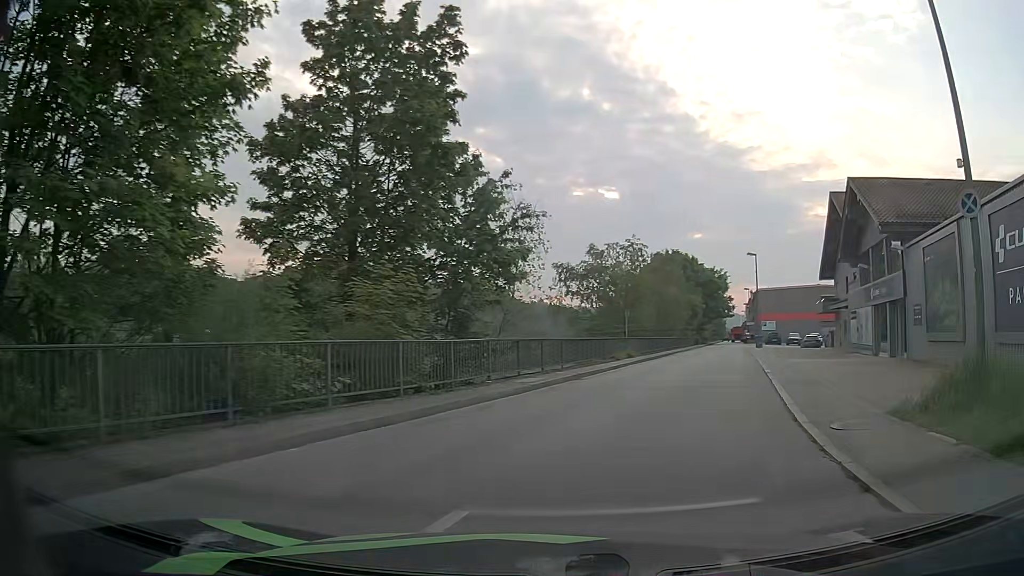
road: unclassified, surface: asphalt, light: Day
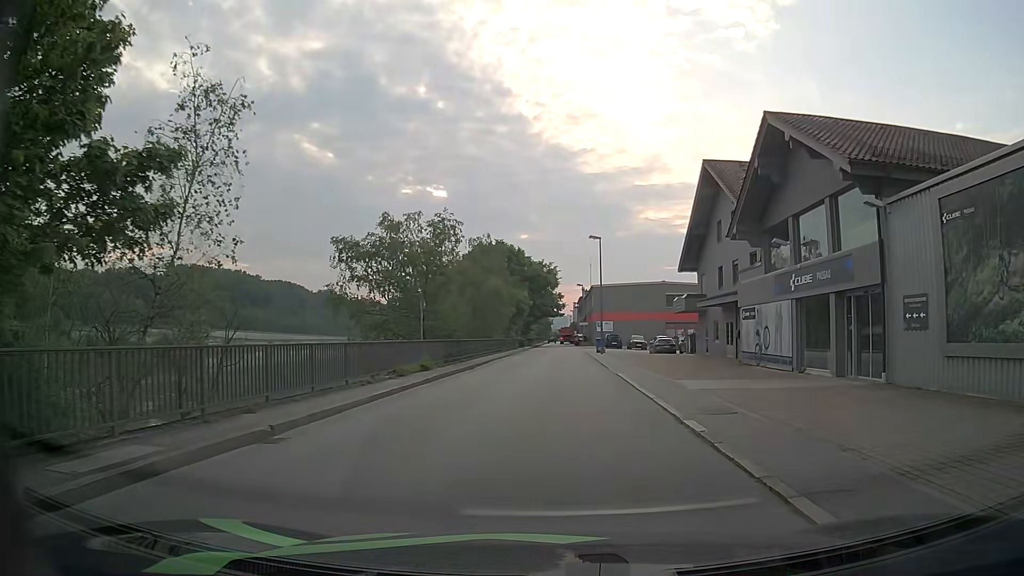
(+2.0, +11.4) m; +15°
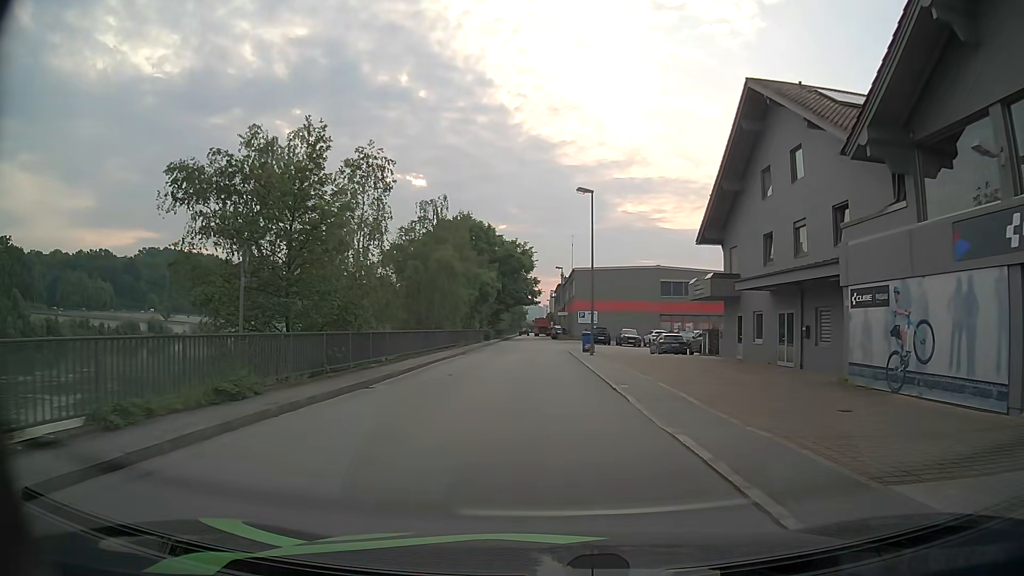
(+0.5, +13.4) m; +3°
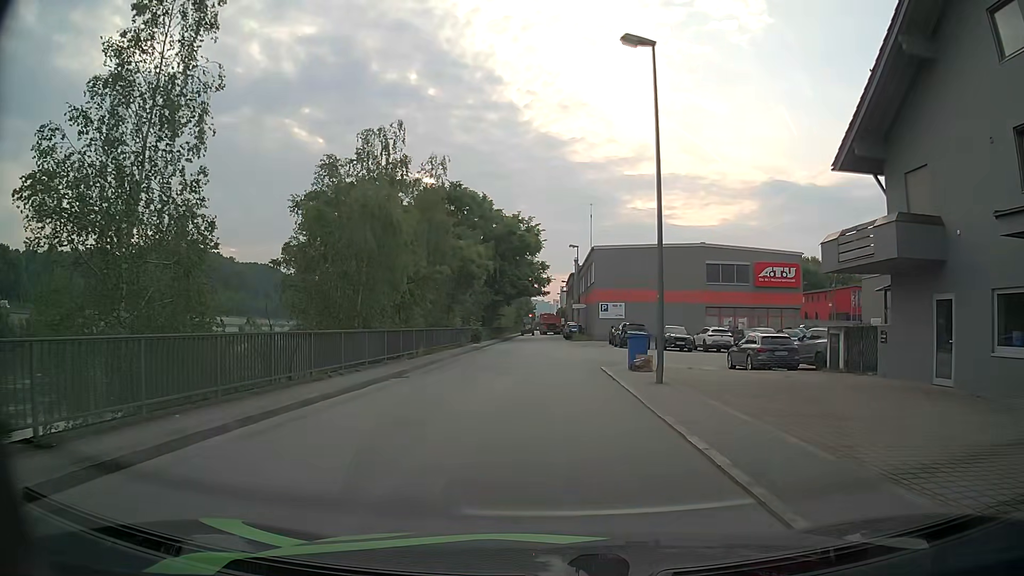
(-0.2, +17.1) m; -1°
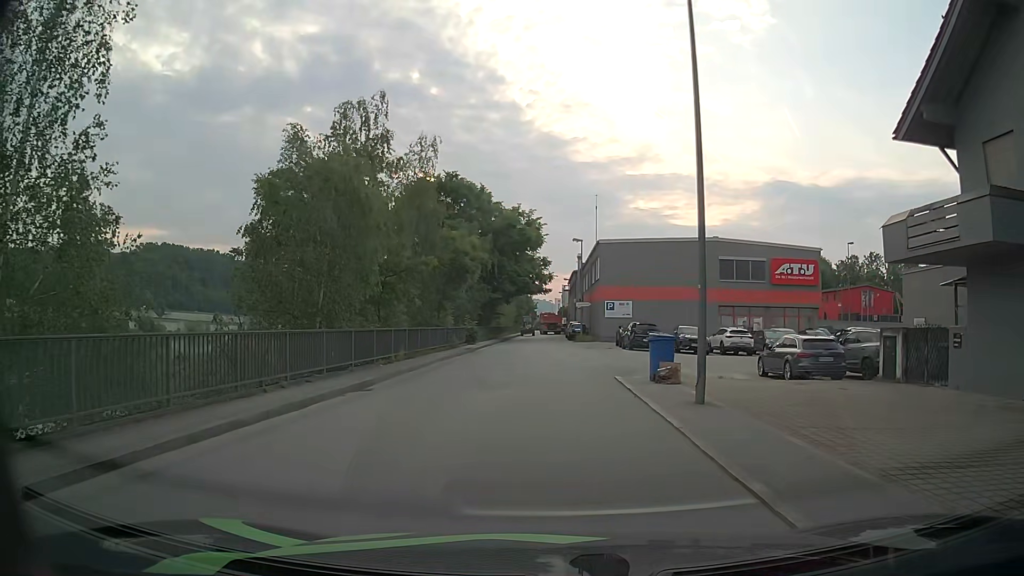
(0.0, +3.8) m; 0°
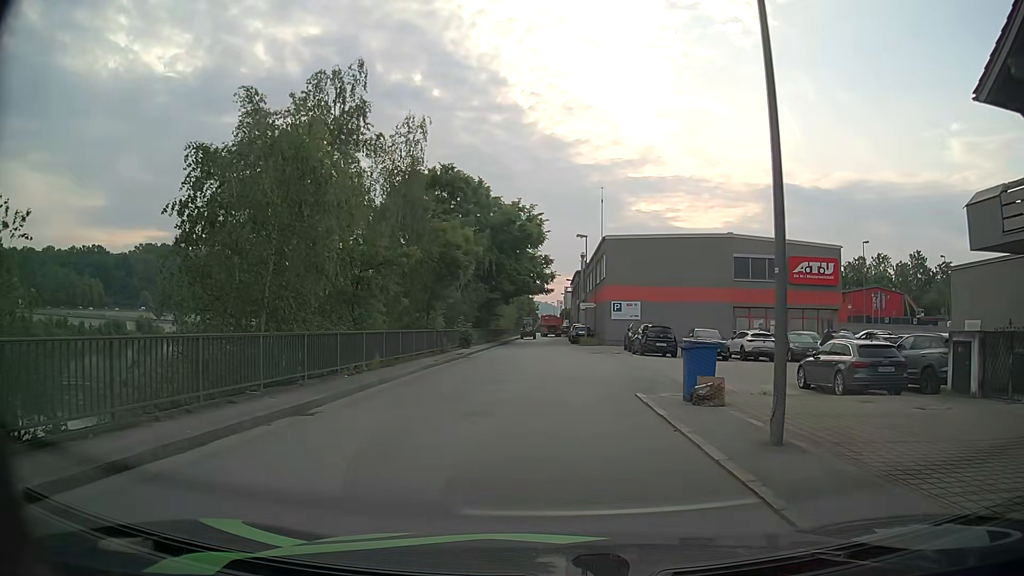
(0.0, +3.7) m; 0°
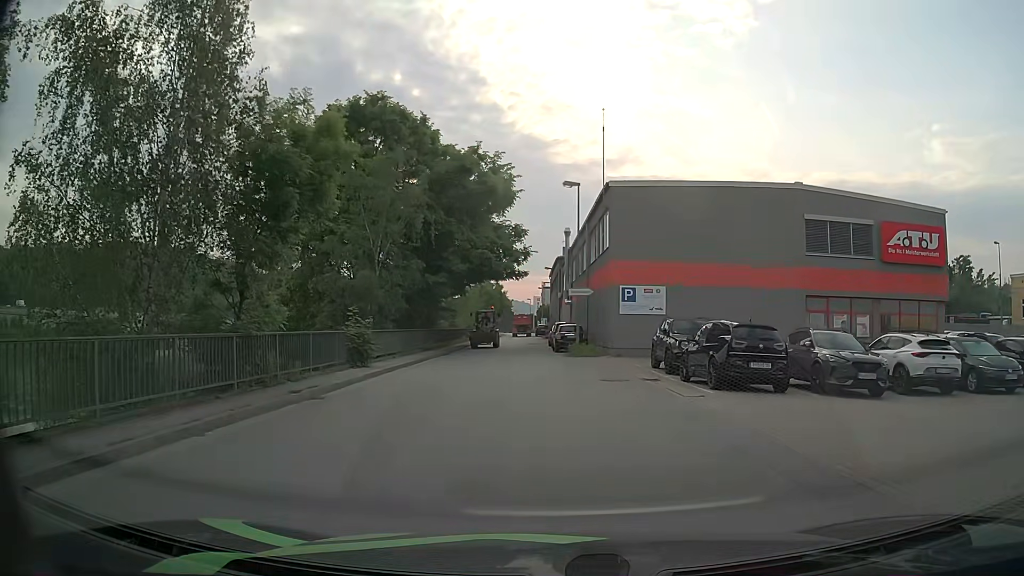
(+0.3, +17.8) m; +2°
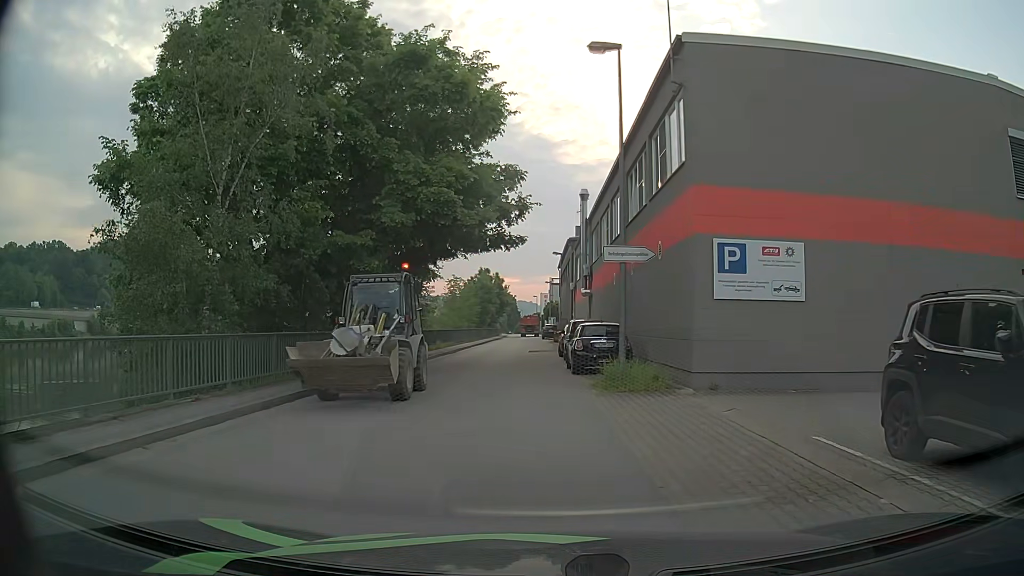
(0.0, +15.8) m; -1°
